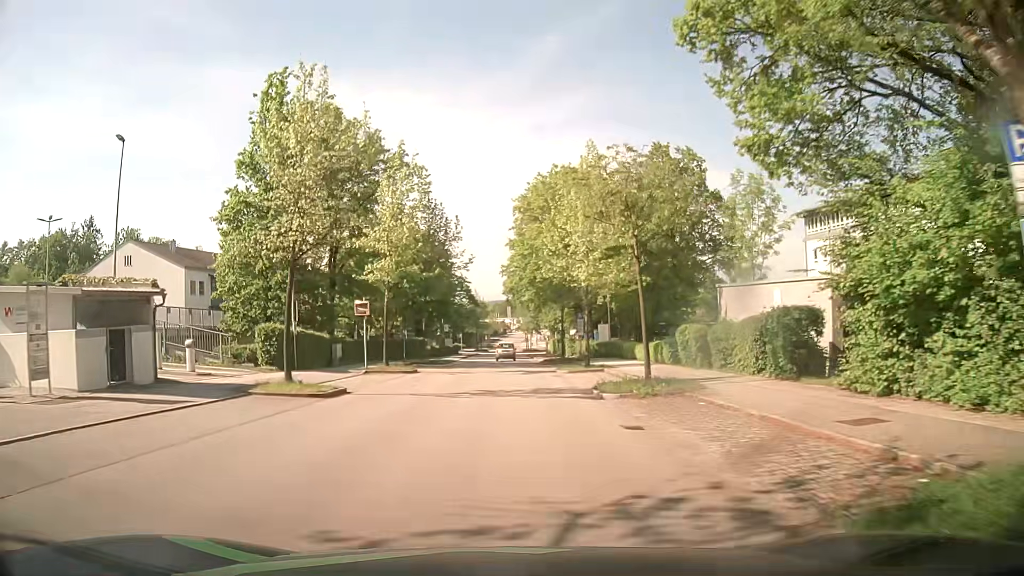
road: residential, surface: asphalt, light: Day
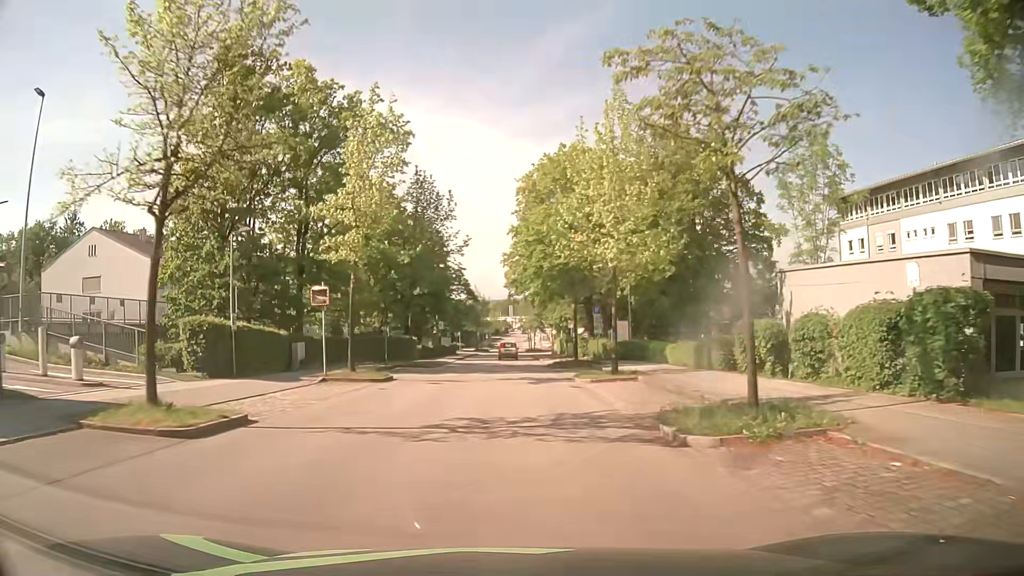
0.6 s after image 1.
(0.0, +7.5) m; 0°
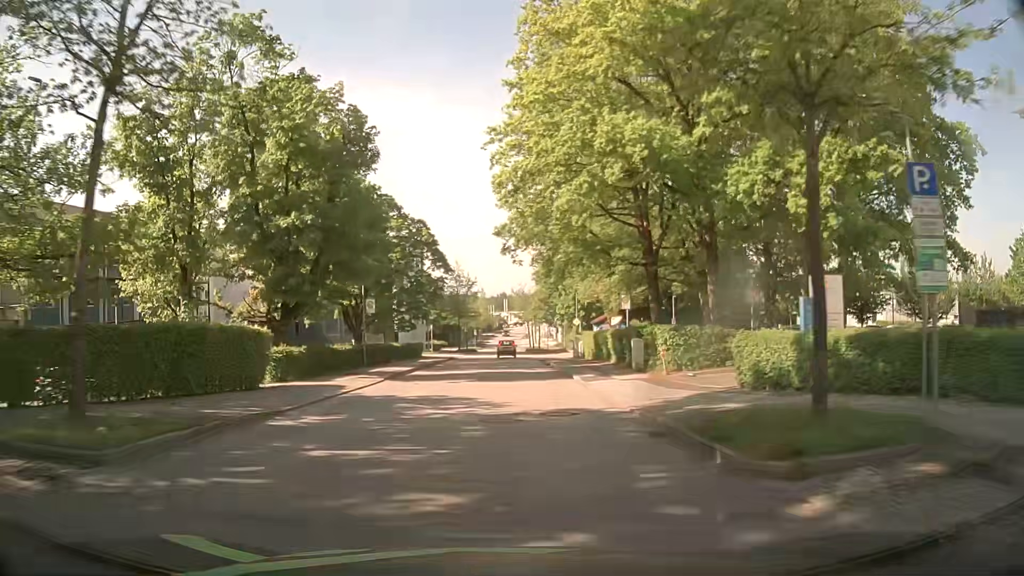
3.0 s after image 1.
(+0.2, +30.5) m; +1°
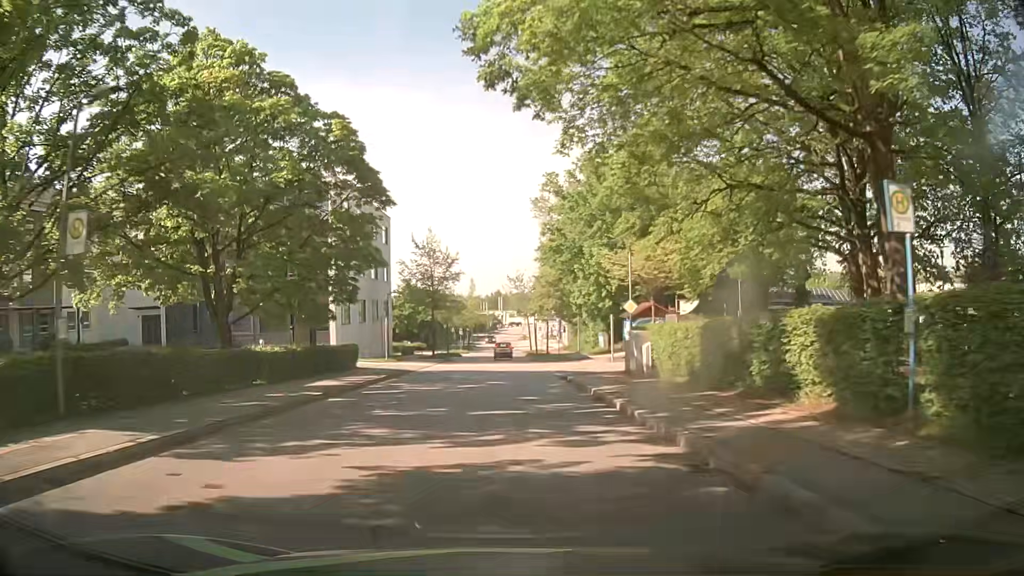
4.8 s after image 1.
(-0.1, +22.8) m; 0°
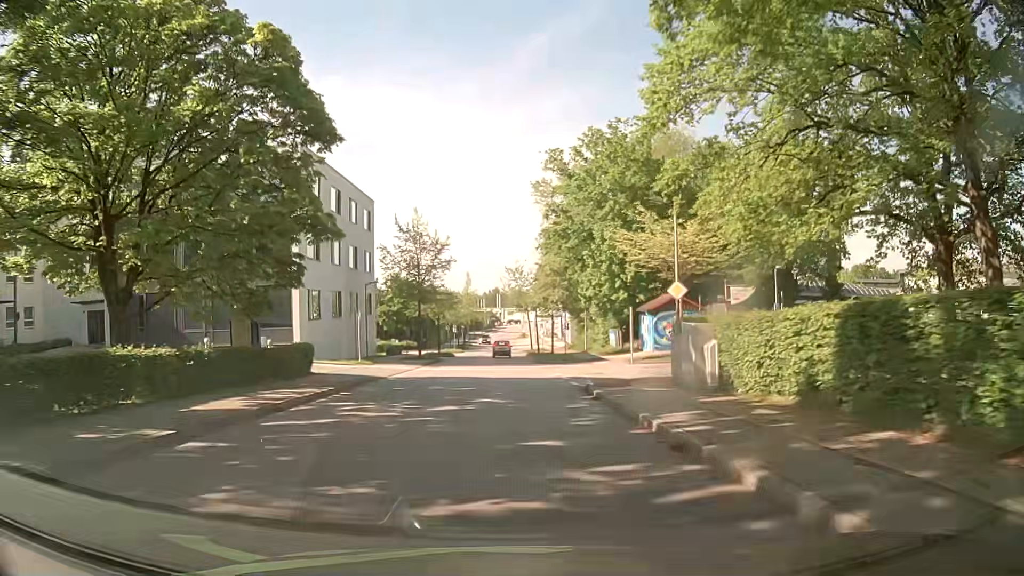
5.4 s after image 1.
(-0.1, +7.5) m; -1°
